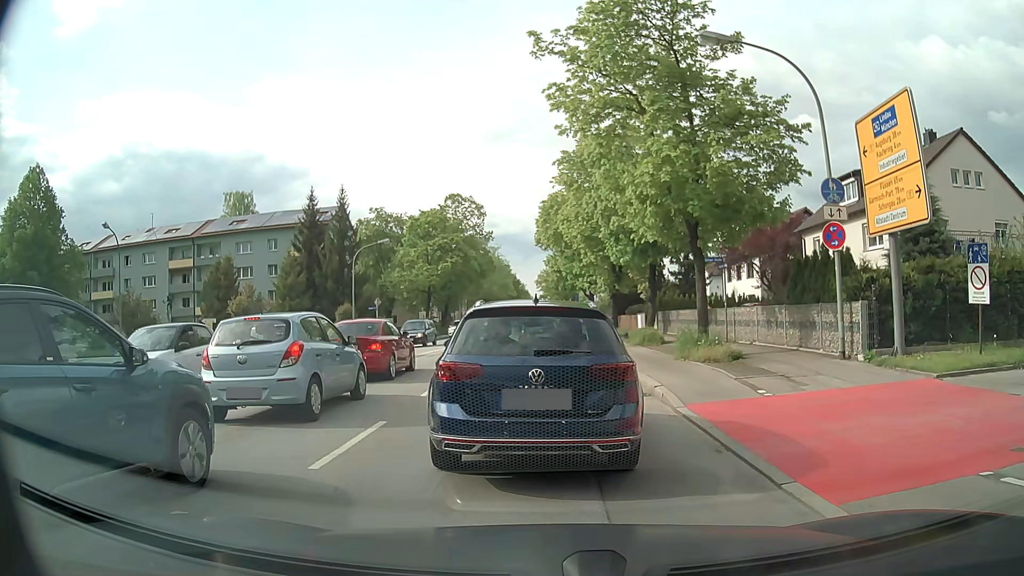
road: secondary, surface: asphalt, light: Day
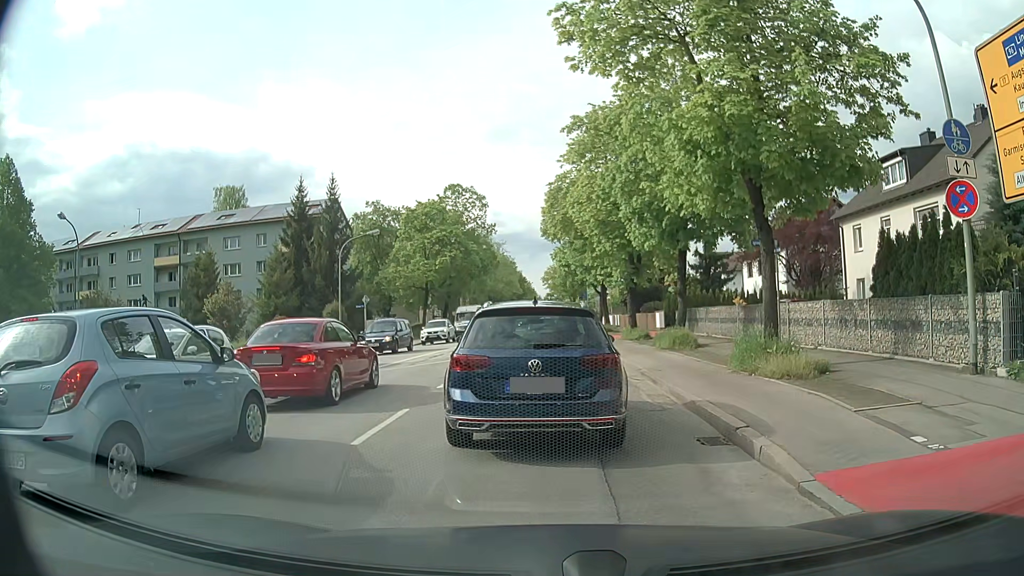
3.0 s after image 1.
(0.0, +4.8) m; +2°
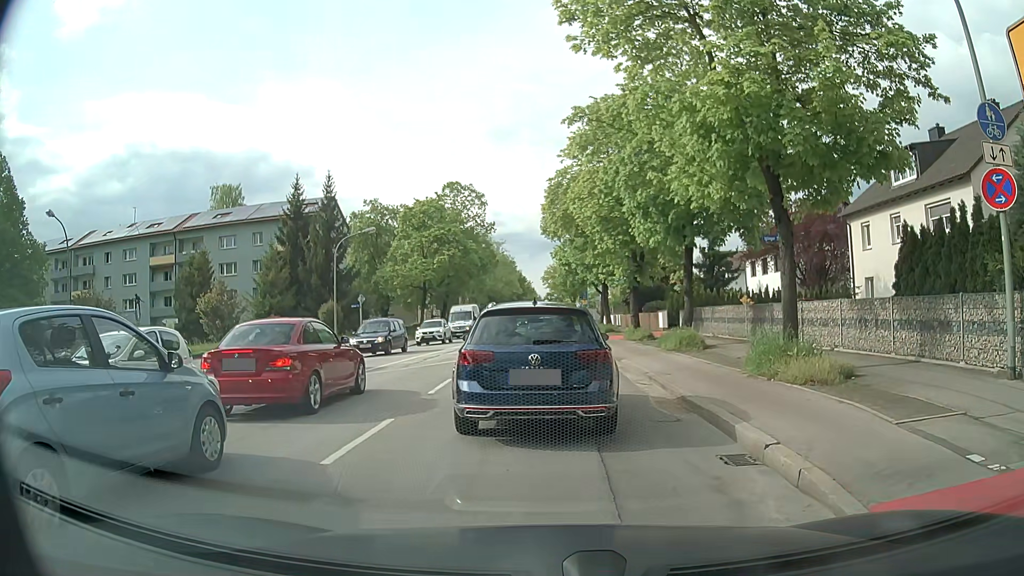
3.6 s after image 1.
(0.0, +1.0) m; -2°
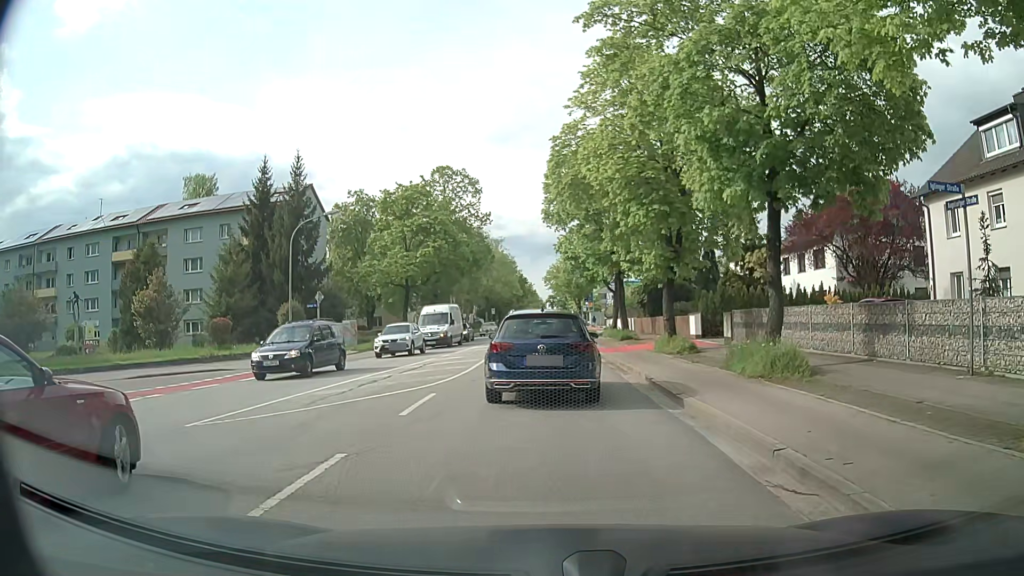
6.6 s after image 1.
(0.0, +8.3) m; +1°
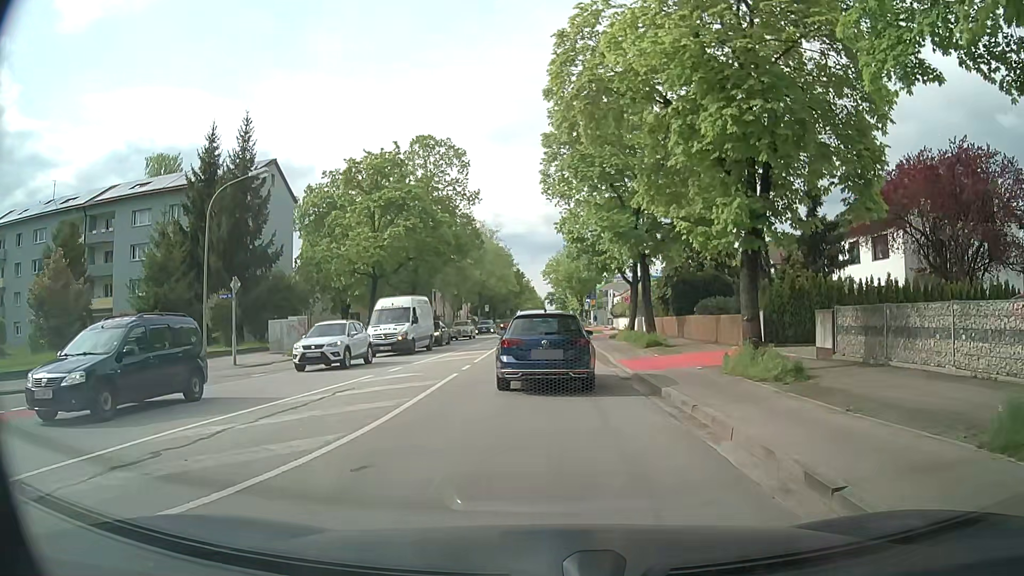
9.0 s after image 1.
(-0.1, +9.4) m; 0°
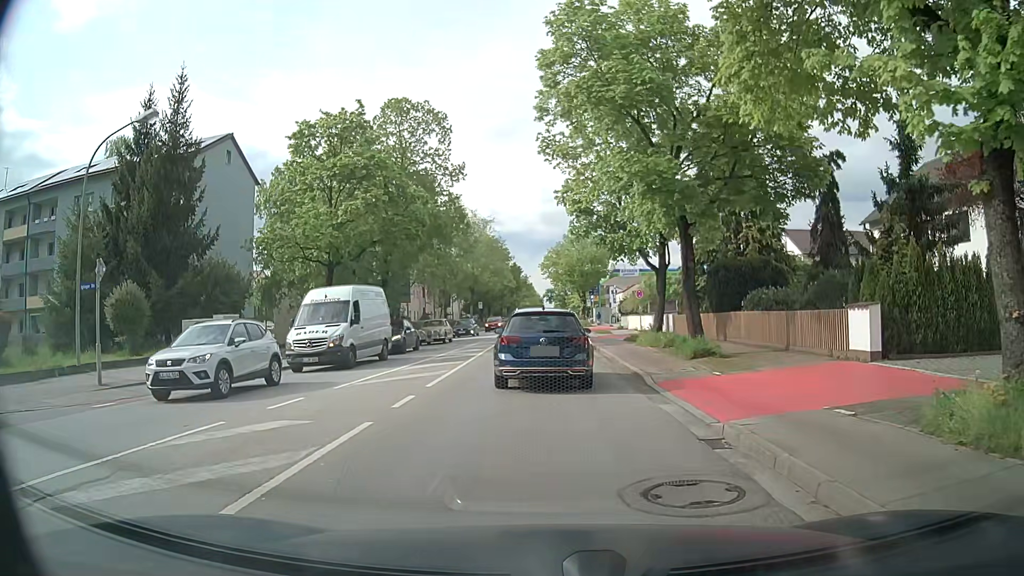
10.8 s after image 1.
(-0.1, +8.2) m; -1°
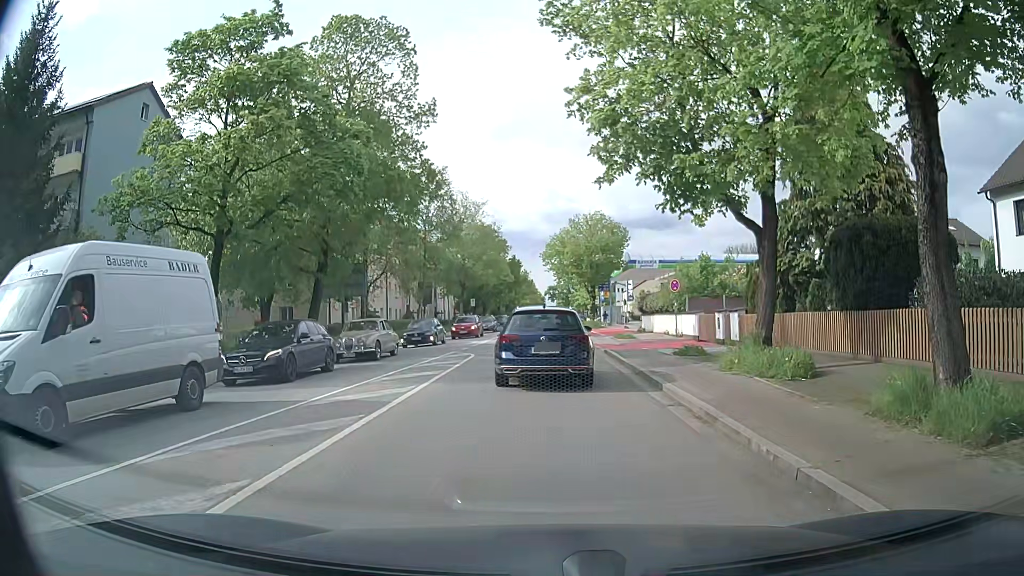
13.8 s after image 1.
(+0.1, +12.0) m; +1°
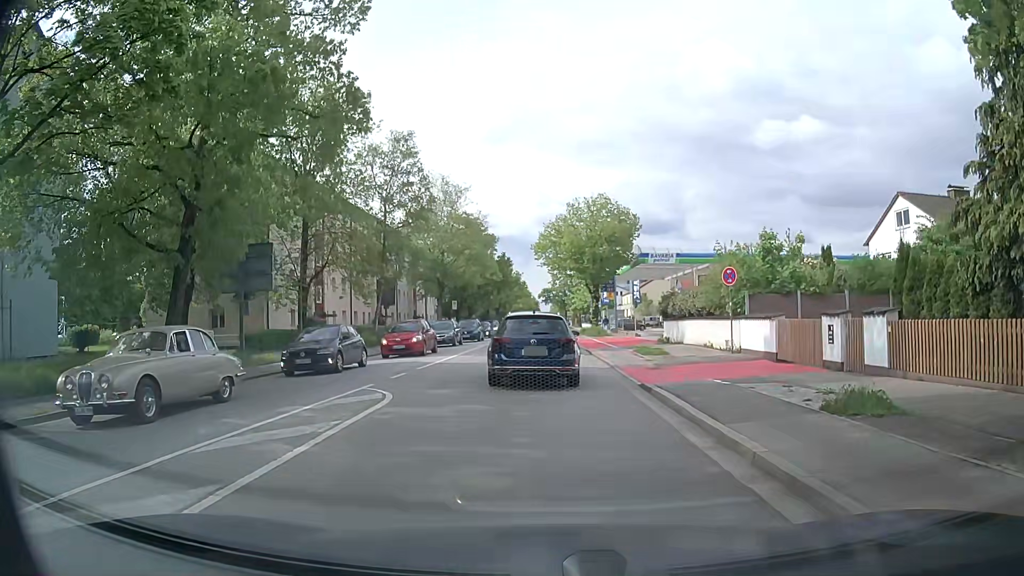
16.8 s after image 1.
(0.0, +11.4) m; +1°
(0, +10) (0, +20) (-1, +30) (-1, +40) (-1, +50) (-2, +60) (-2, +70) (-2, +80) (-2, +90) (-3, +100) m
